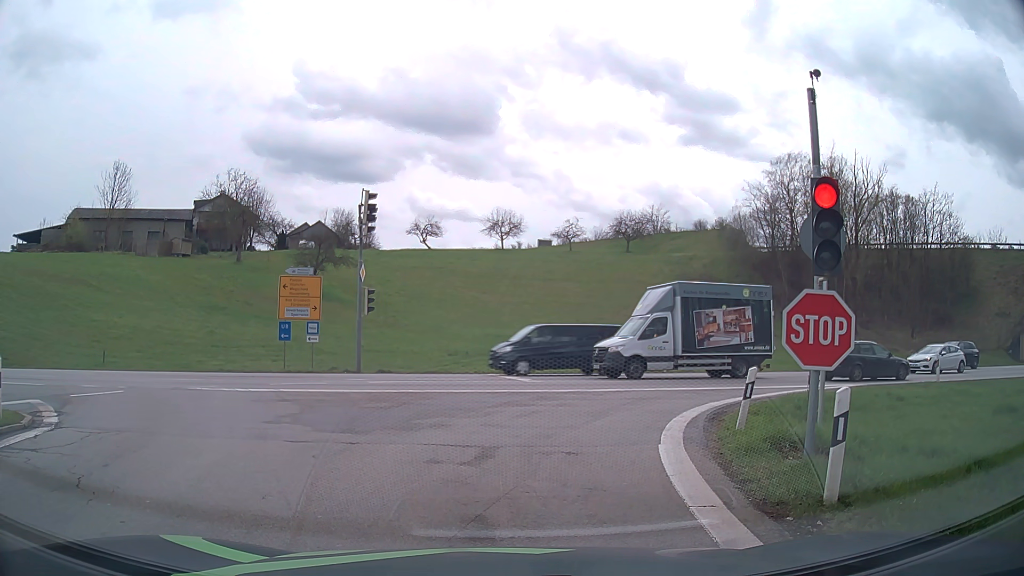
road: motorway_link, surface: asphalt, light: Day
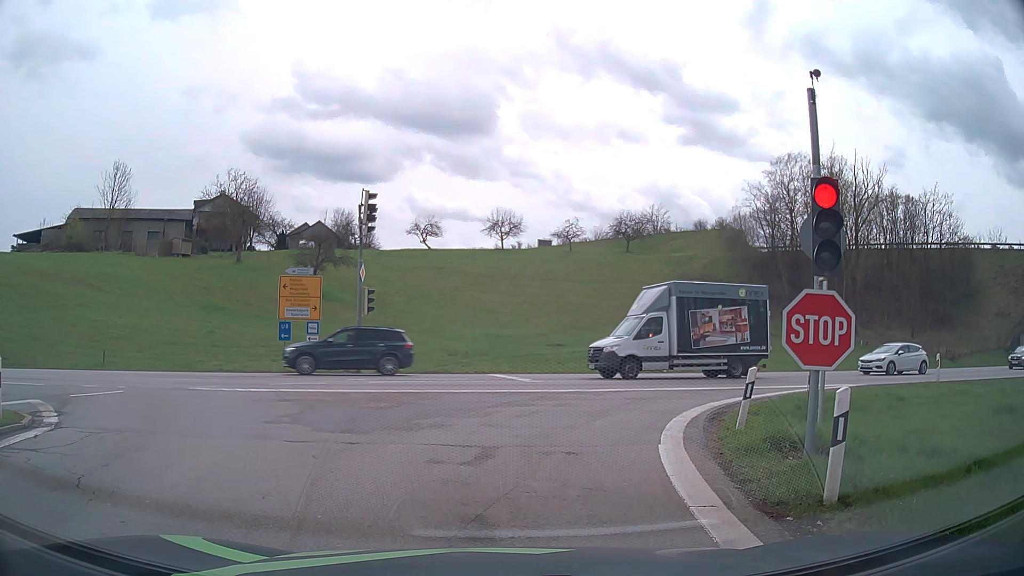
(0.0, 0.0) m; 0°
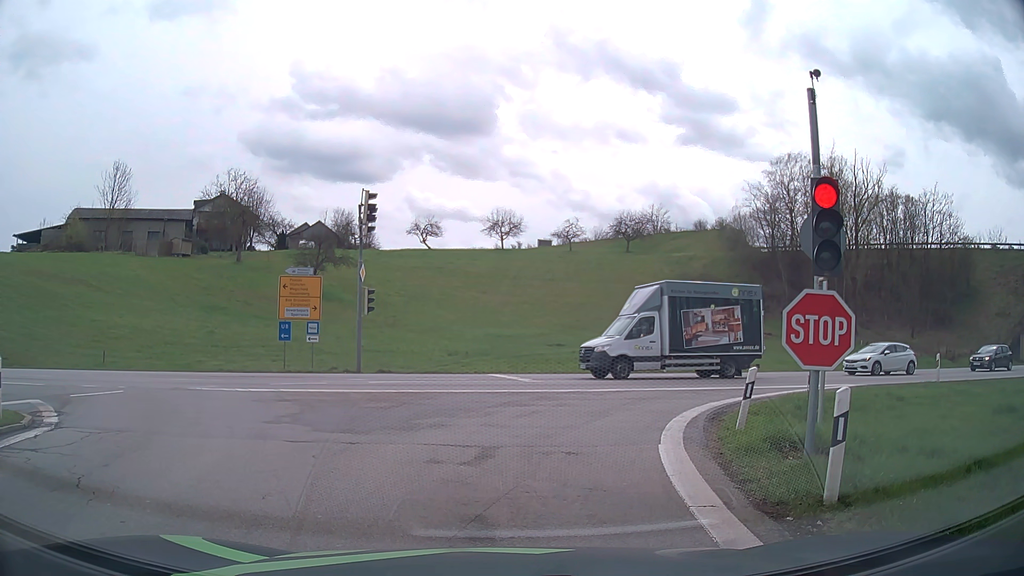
(0.0, 0.0) m; 0°
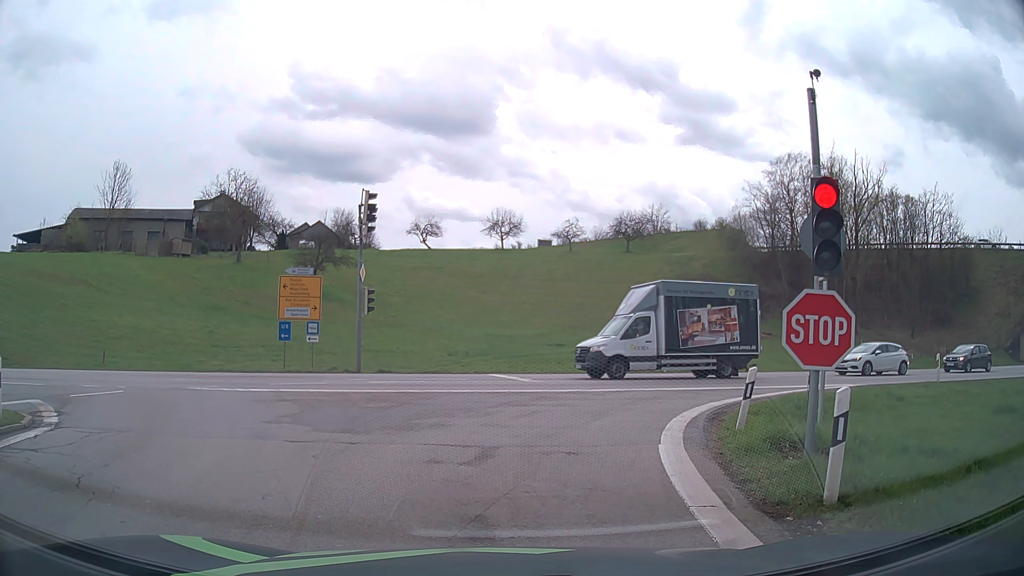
(0.0, 0.0) m; 0°
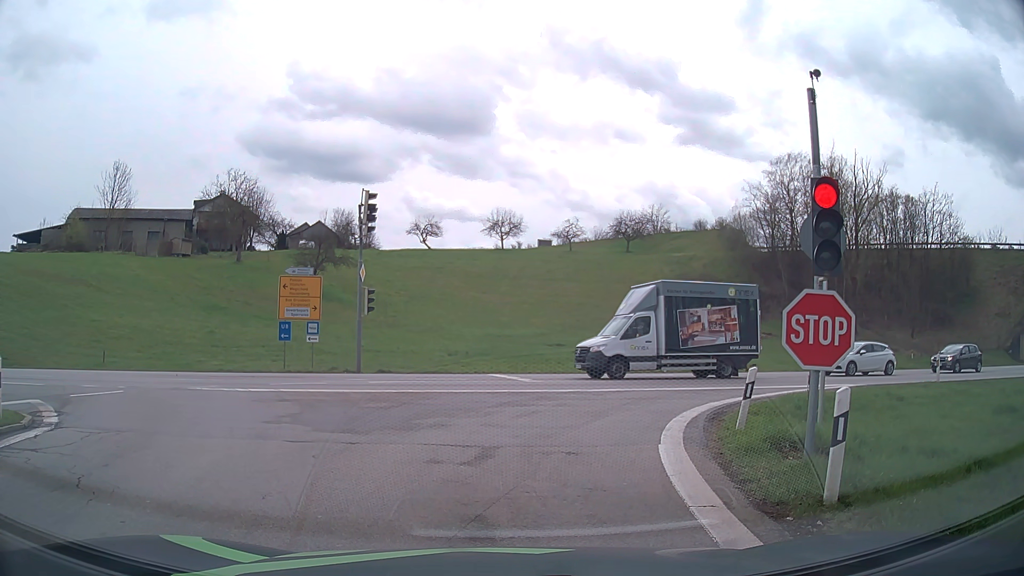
(0.0, 0.0) m; 0°
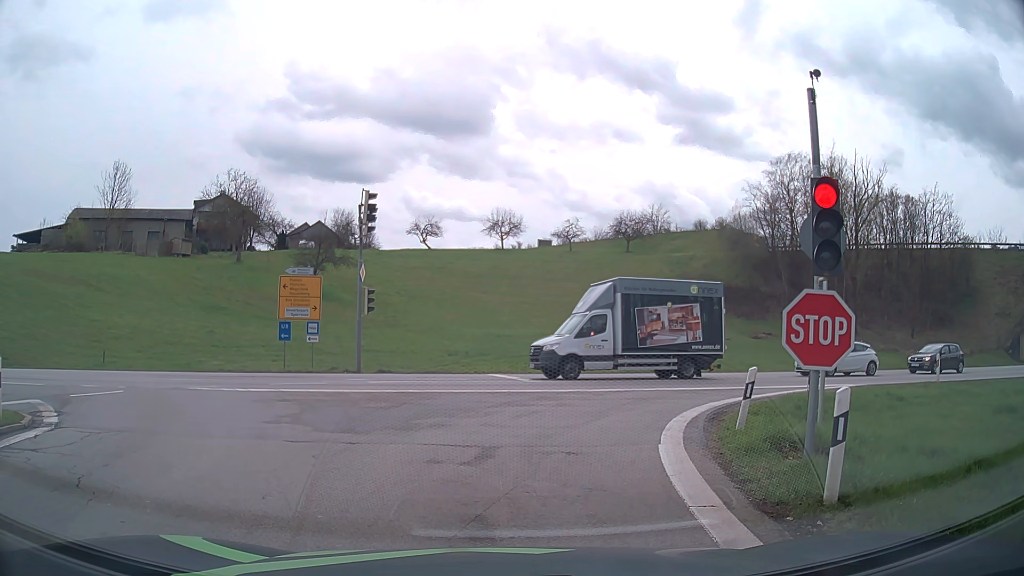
(0.0, 0.0) m; 0°
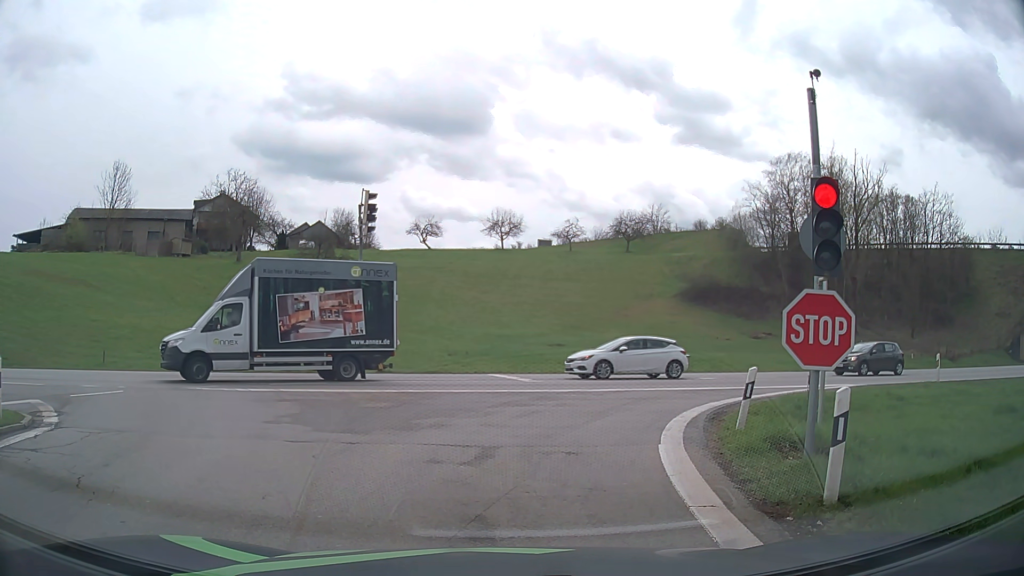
(0.0, 0.0) m; 0°
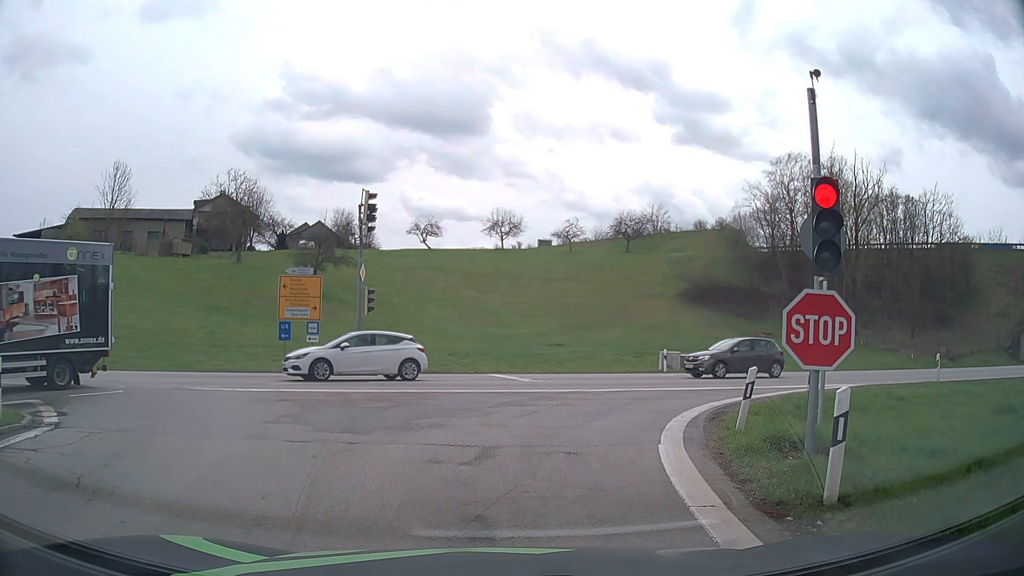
(0.0, 0.0) m; 0°
(0, +10) (+5, +19) (+13, +25) (+22, +28) (+32, +31) (+42, +33) (+51, +36) (+61, +39) (+70, +42) (+80, +45) m
